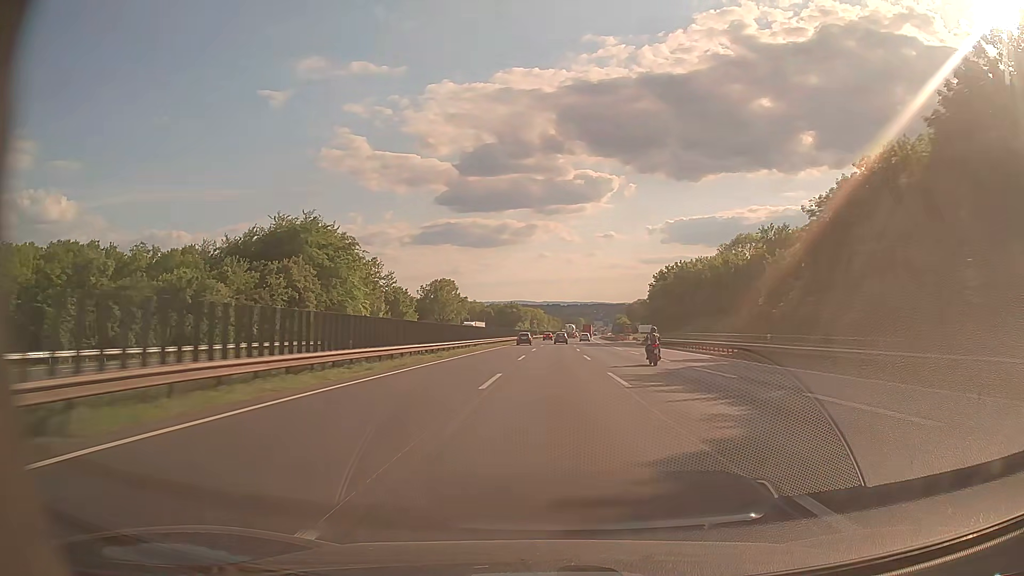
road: motorway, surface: asphalt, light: Day
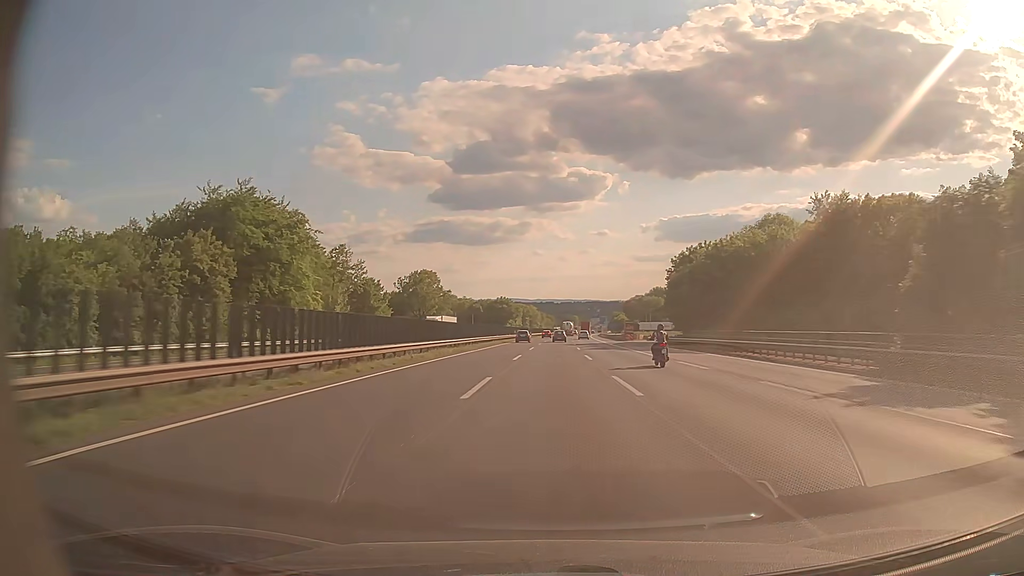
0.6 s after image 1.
(+0.1, +21.0) m; +1°
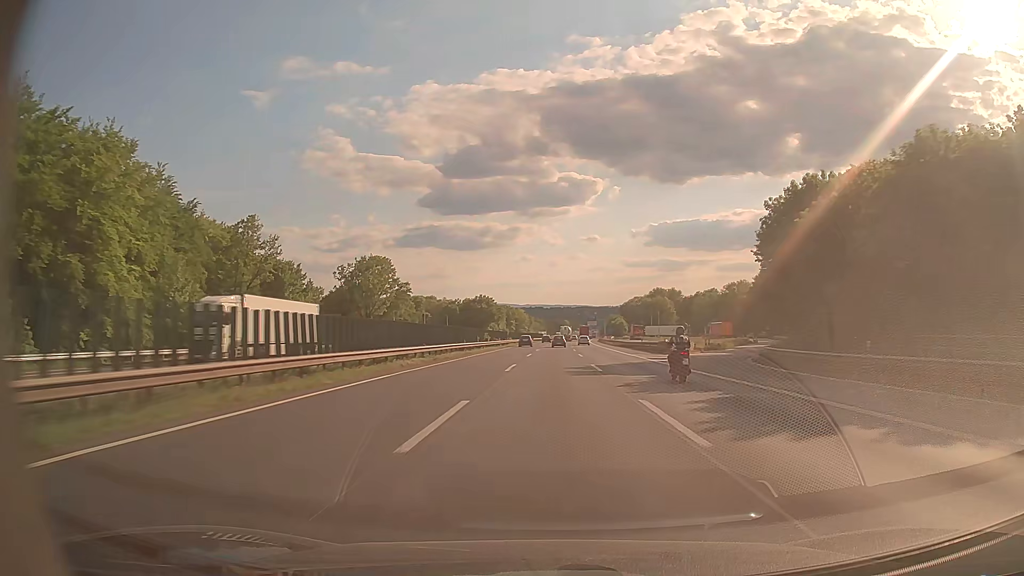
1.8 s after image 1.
(+0.2, +41.6) m; +1°
(0, +10) (0, +20) (0, +30) (0, +40) (0, +50) (+1, +60) (+1, +70) (+1, +80) (+1, +90) (+2, +100) m
